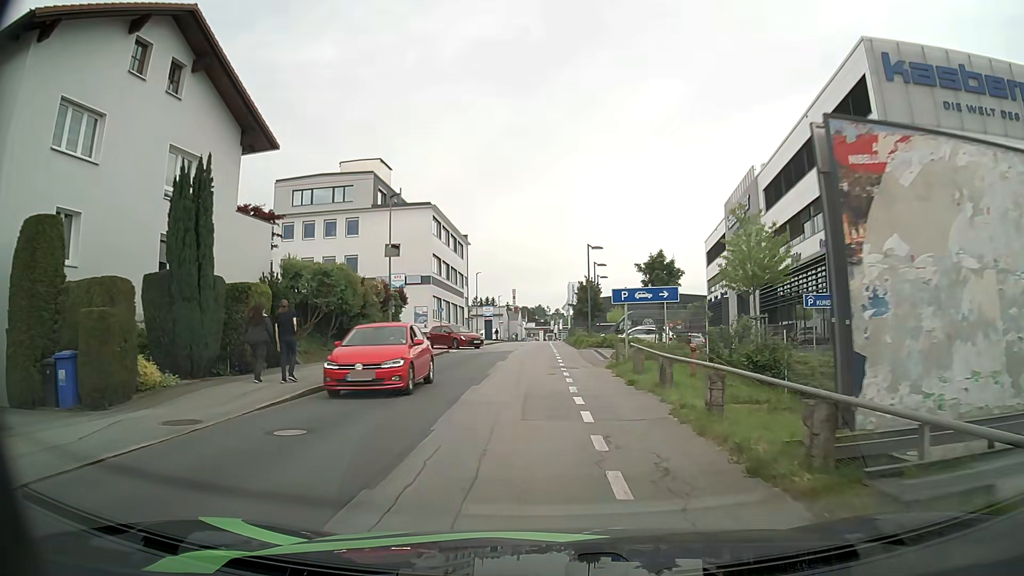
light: Day
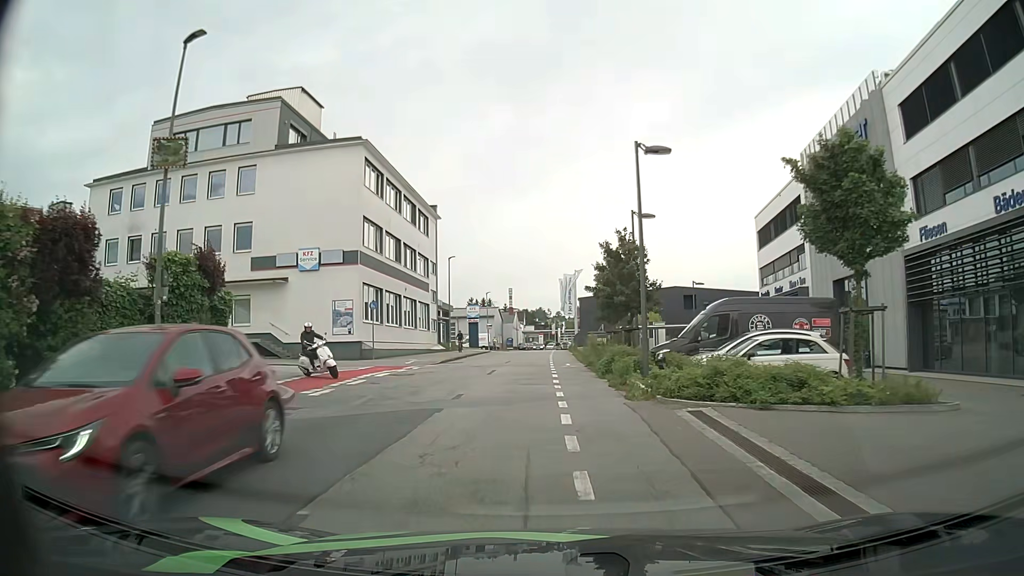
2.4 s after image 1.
(0.0, +22.5) m; 0°
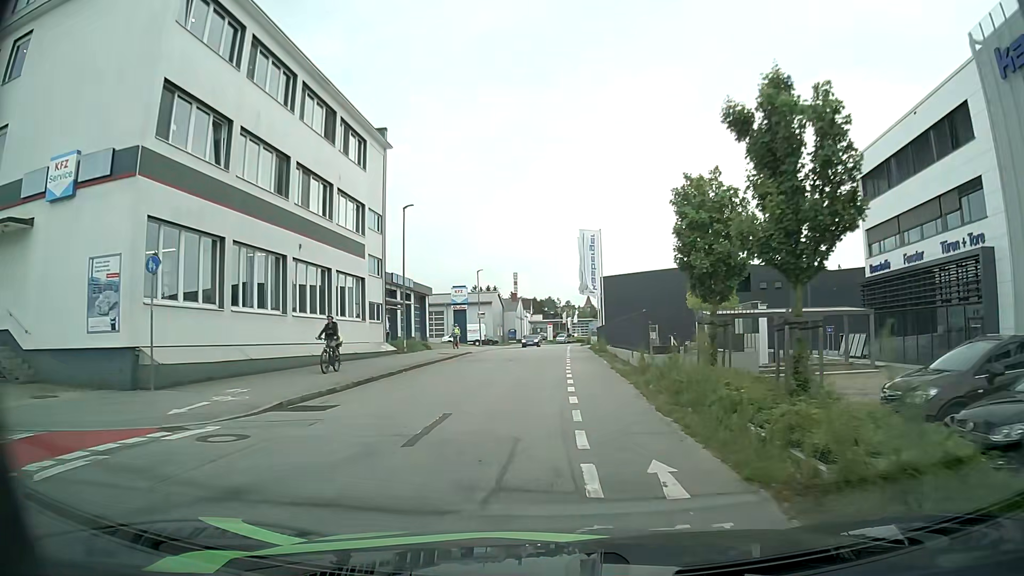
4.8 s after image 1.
(0.0, +21.9) m; 0°
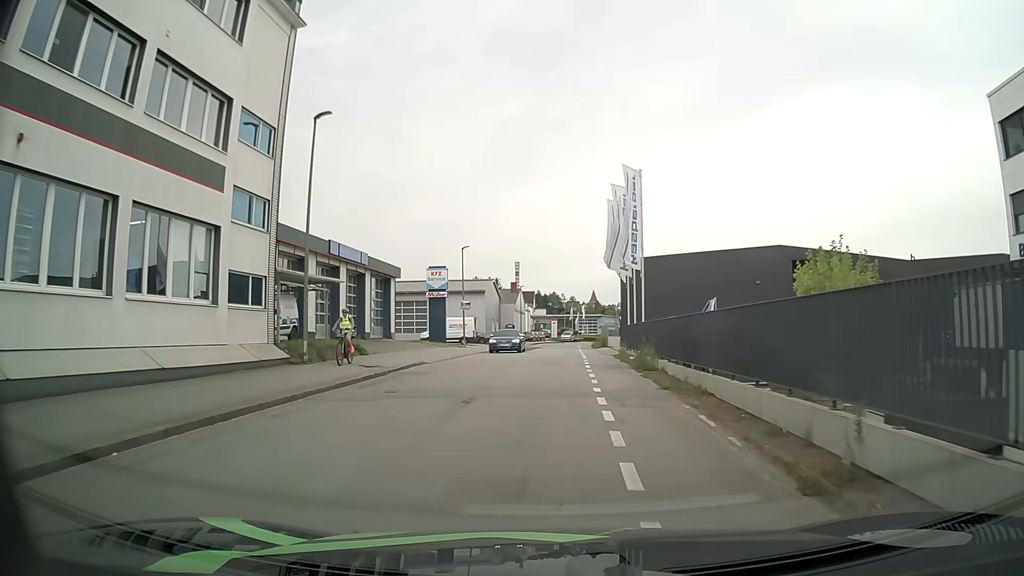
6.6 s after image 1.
(-0.4, +16.1) m; -2°
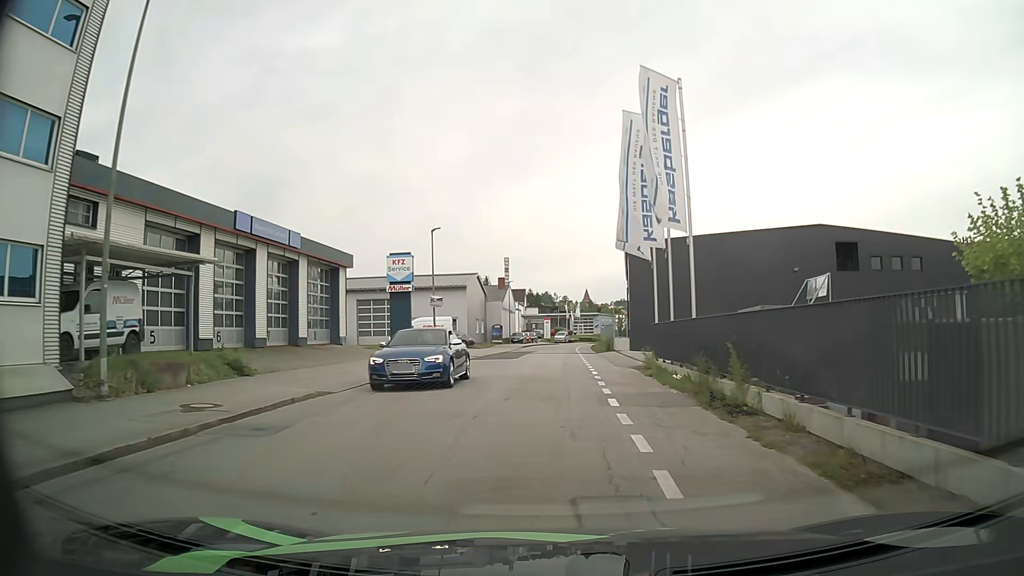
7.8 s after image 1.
(+0.1, +10.5) m; +1°
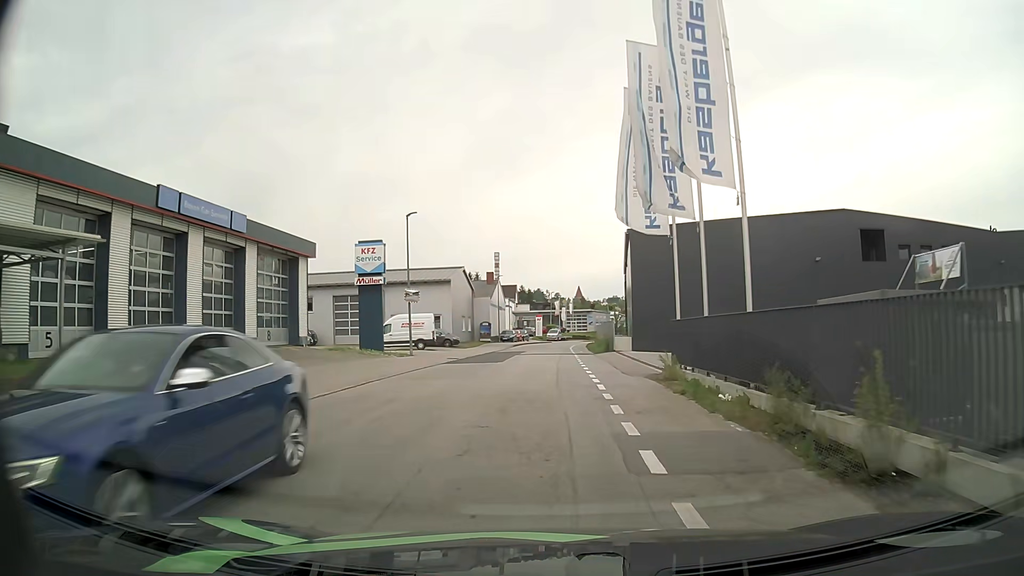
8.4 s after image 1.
(0.0, +5.2) m; 0°
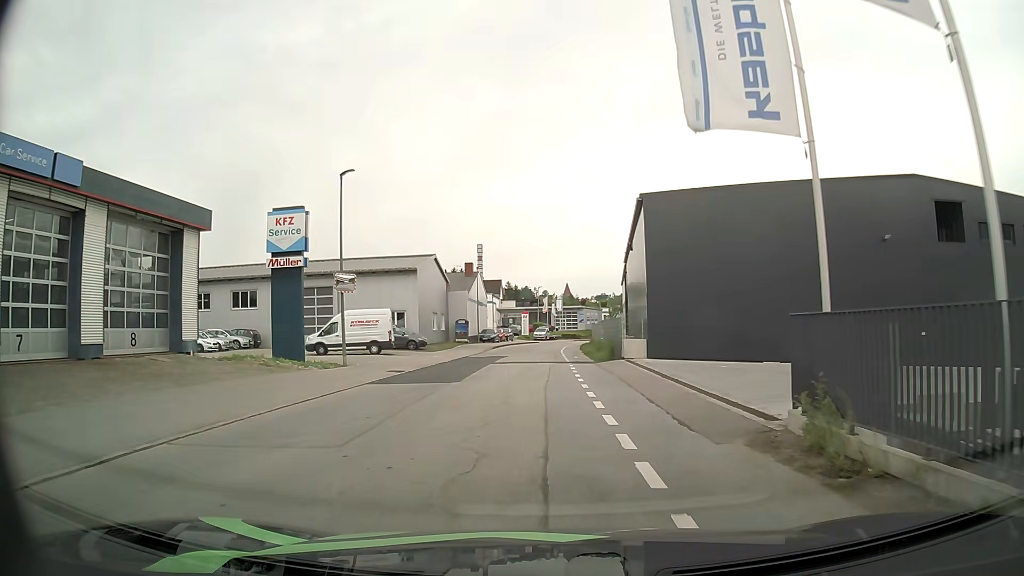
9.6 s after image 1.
(+0.1, +10.3) m; +1°
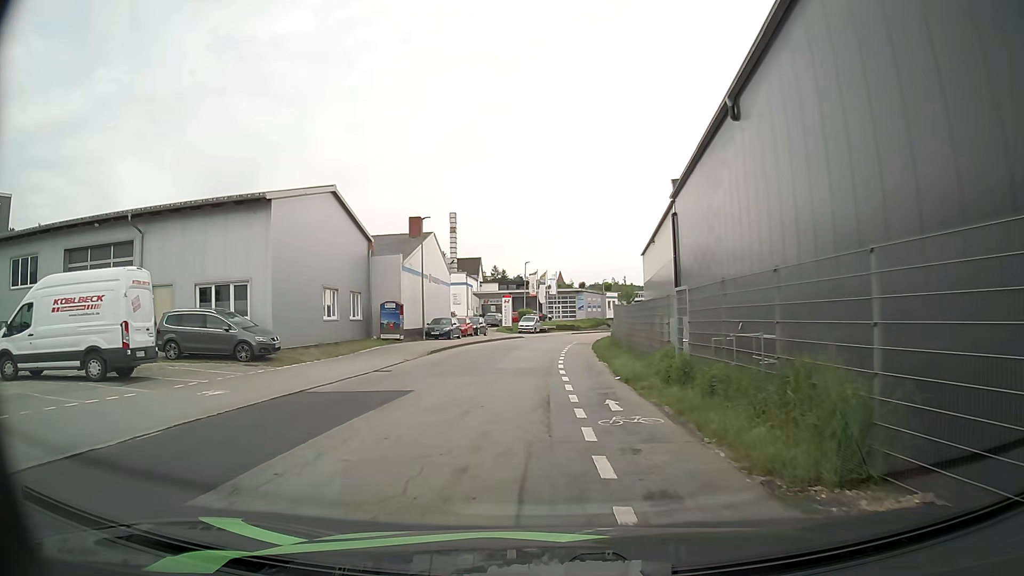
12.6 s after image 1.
(+0.3, +26.0) m; +1°
(0, +10) (0, +20) (0, +30) (+1, +40) (+2, +50) (+3, +60) (+5, +70) (+8, +79) (+11, +89) (+15, +98) m
